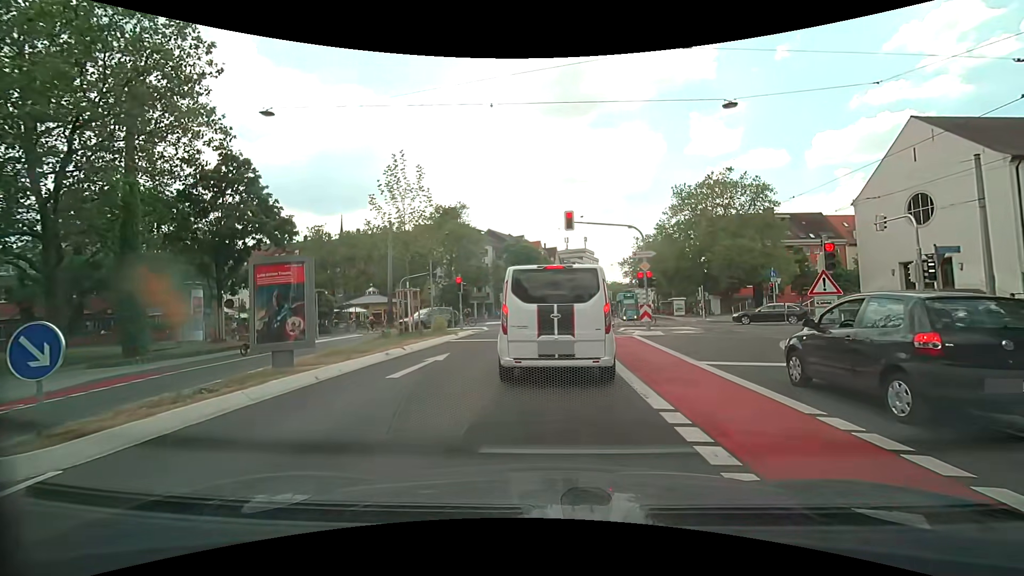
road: secondary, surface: asphalt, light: Day
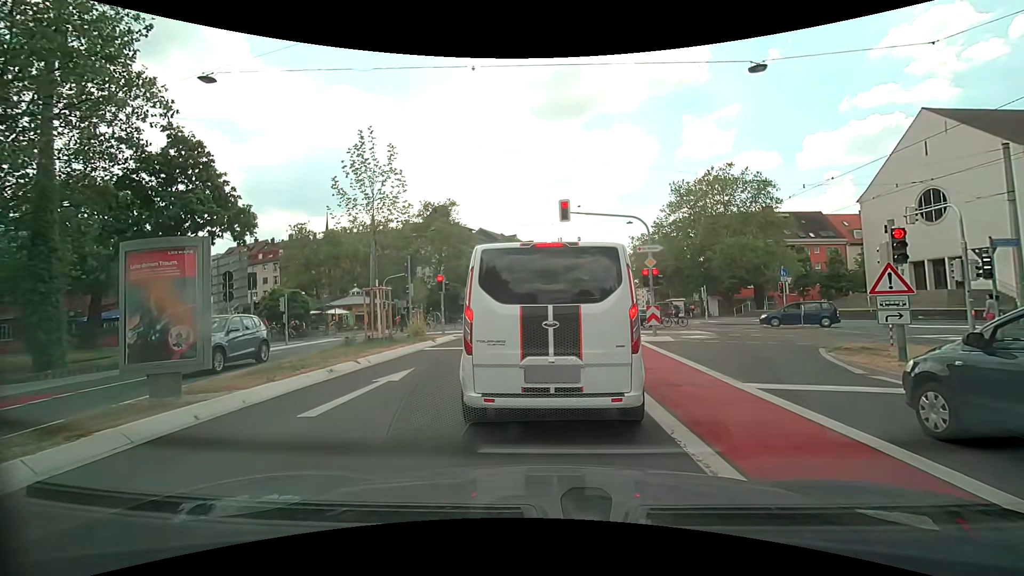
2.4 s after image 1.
(-0.1, +2.9) m; -2°
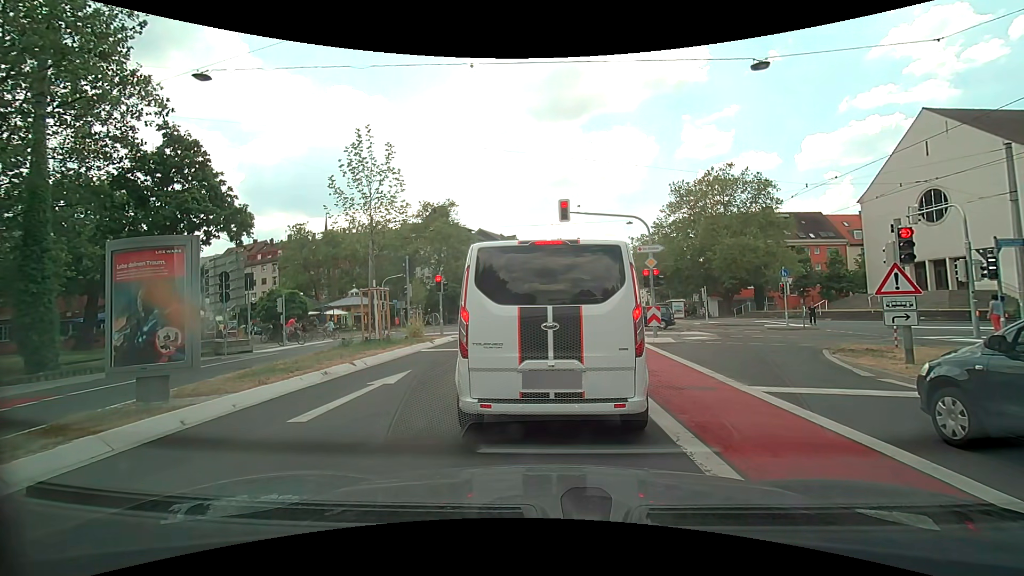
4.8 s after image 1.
(0.0, +0.3) m; 0°
(0, +10) (+1, +20) (+1, +30) (+2, +40) (+2, +50) (+4, +60) (+5, +70) (+7, +80) (+9, +89) (+11, +99) m
